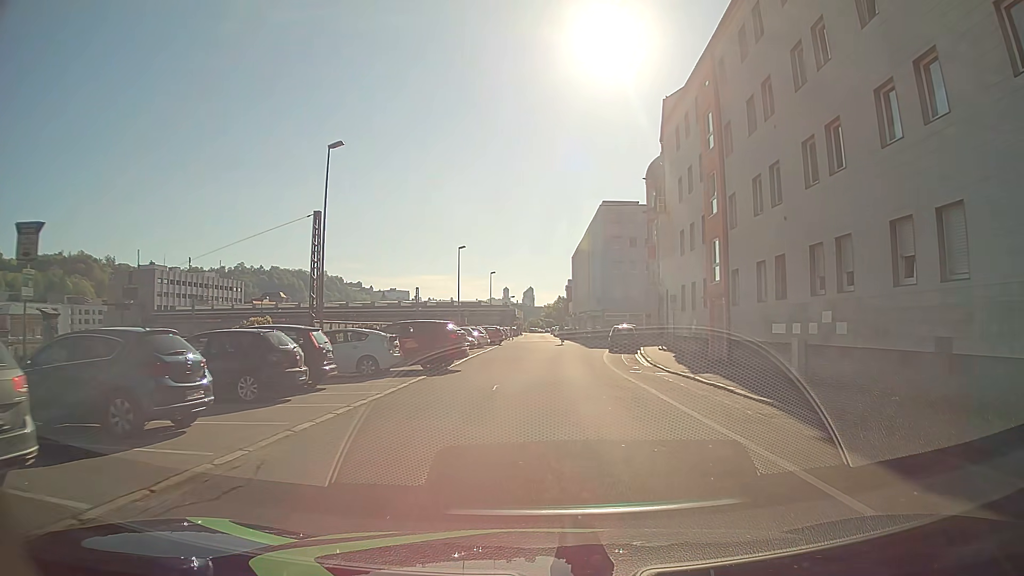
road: residential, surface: asphalt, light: Day
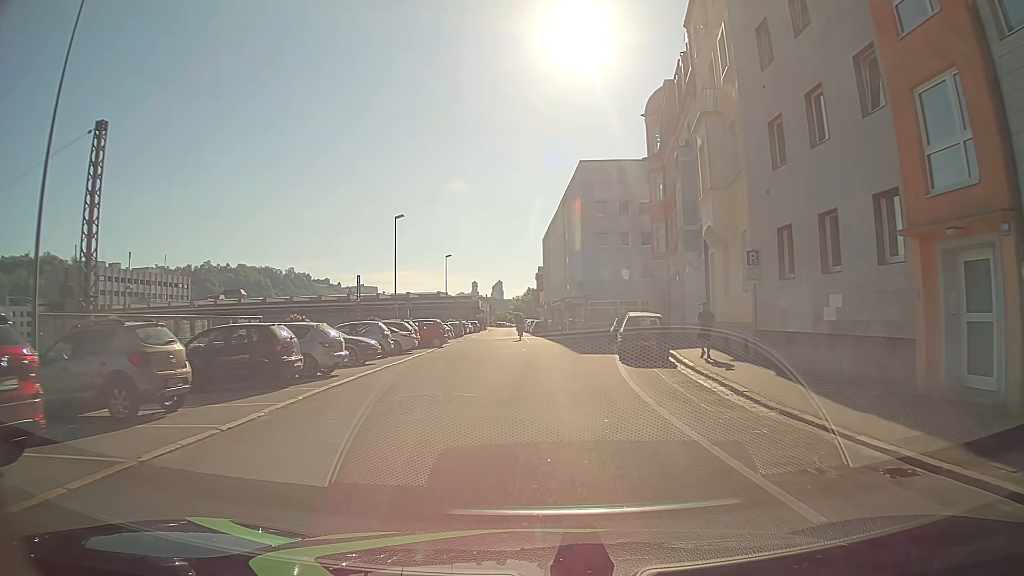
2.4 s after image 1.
(+0.6, +18.3) m; +3°
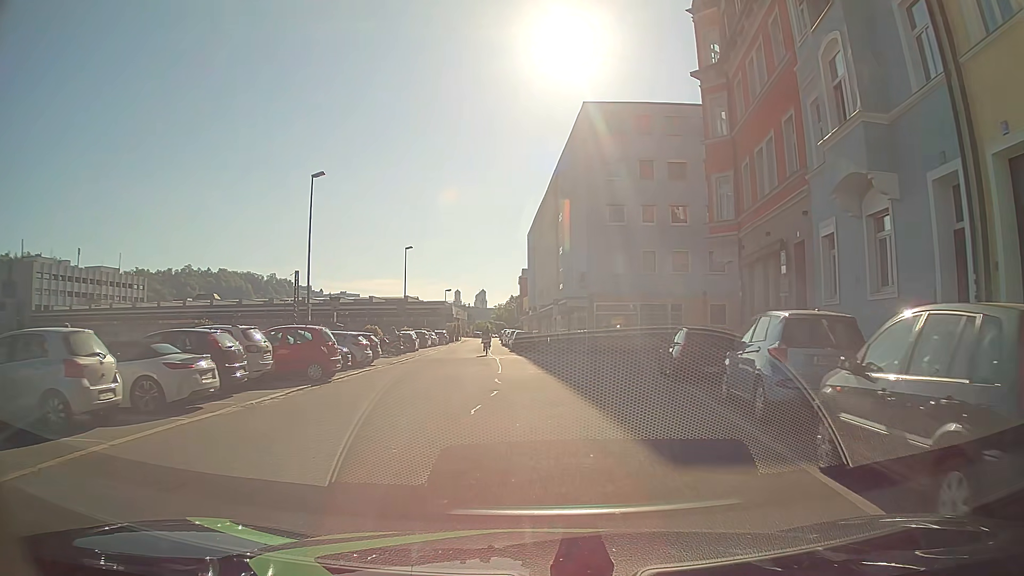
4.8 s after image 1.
(-0.2, +18.8) m; 0°
